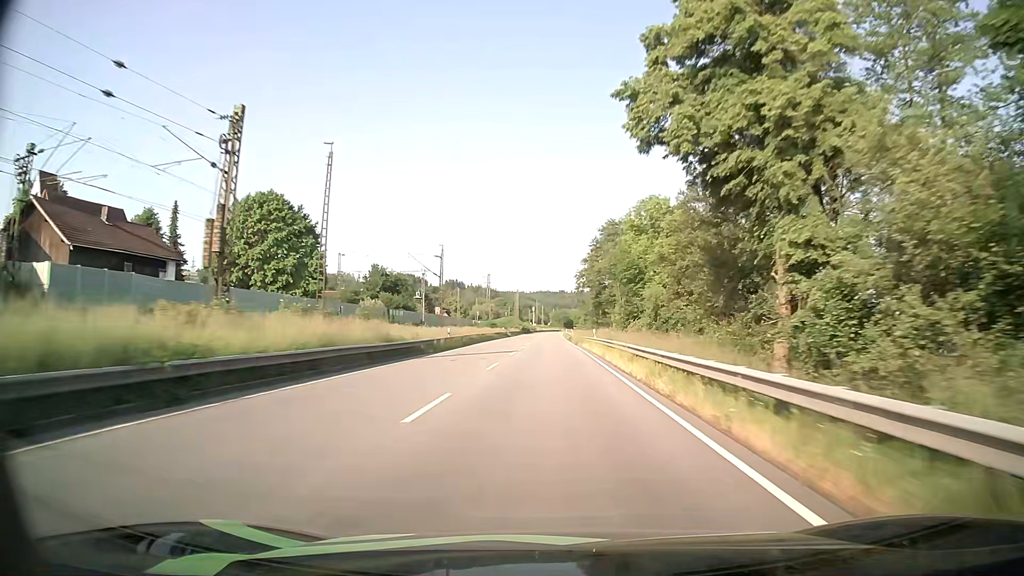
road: primary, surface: asphalt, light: Day
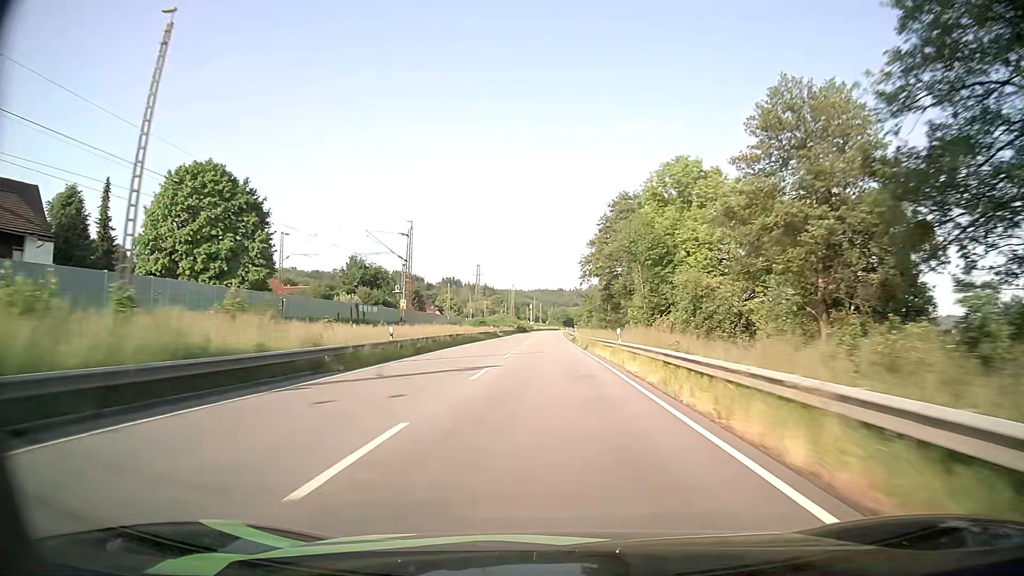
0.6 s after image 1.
(0.0, +16.5) m; 0°
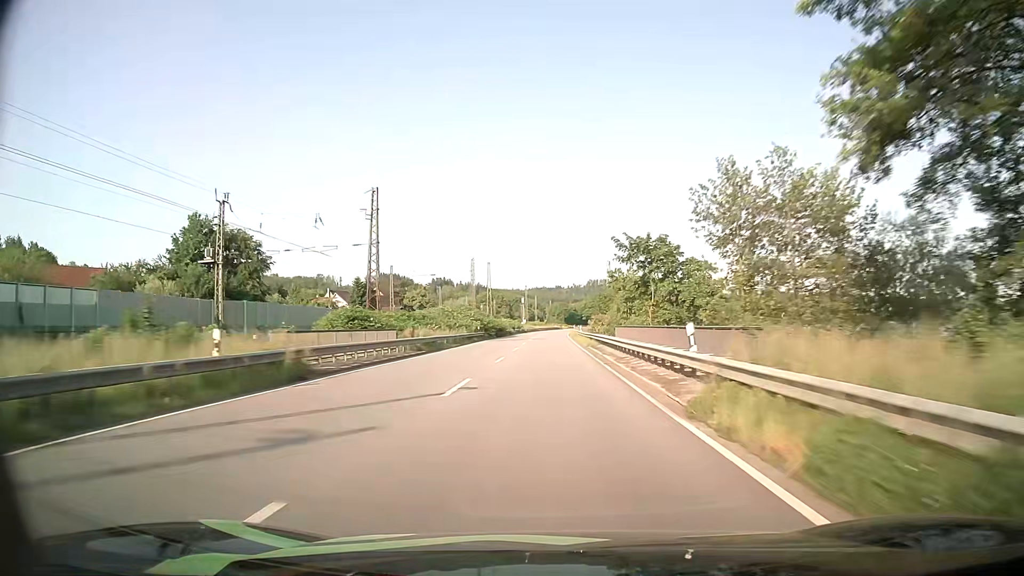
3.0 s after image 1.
(+0.5, +64.4) m; 0°
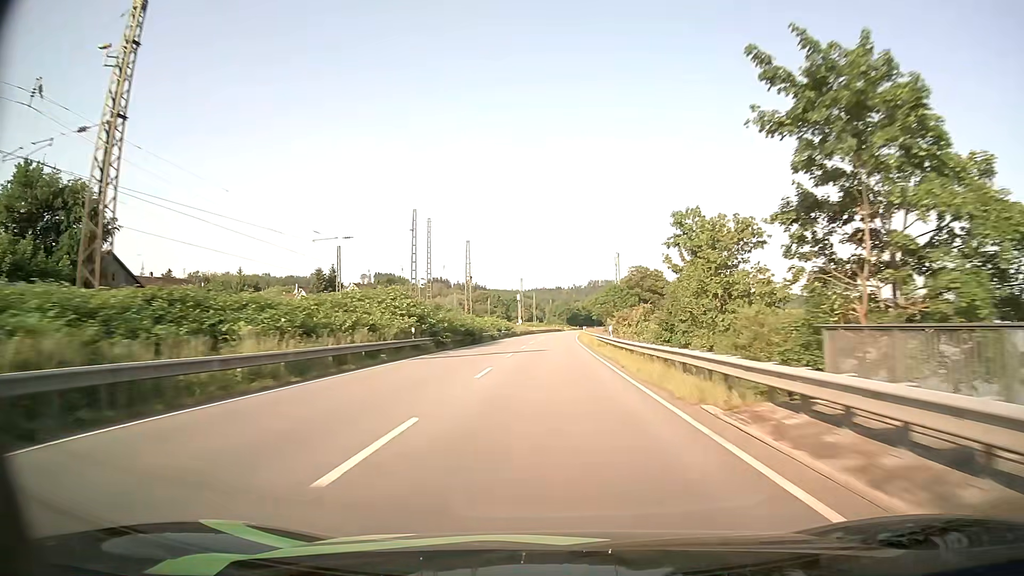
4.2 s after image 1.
(0.0, +31.4) m; 0°
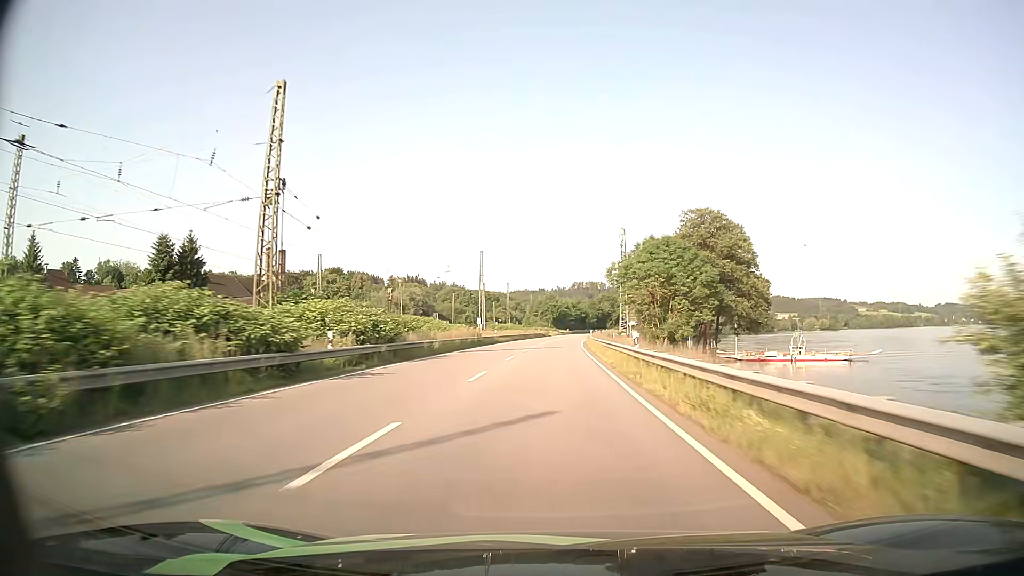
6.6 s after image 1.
(+0.8, +60.2) m; +1°
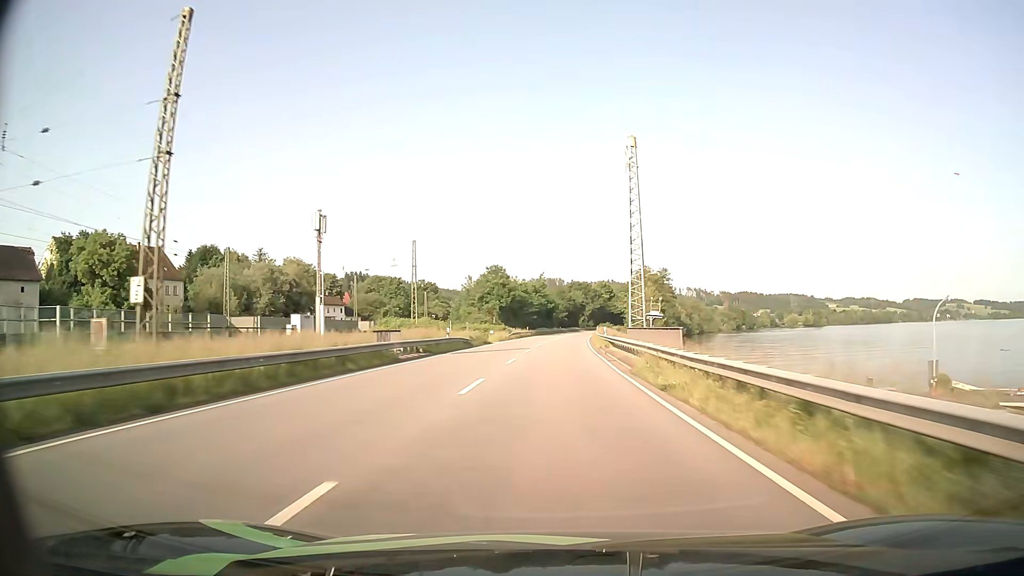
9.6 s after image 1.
(+1.6, +76.1) m; +4°
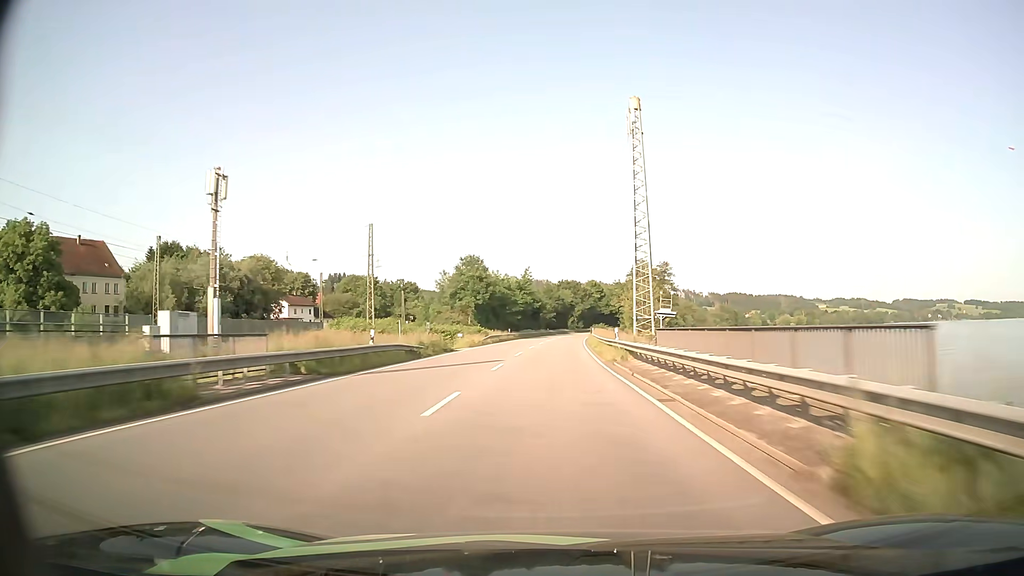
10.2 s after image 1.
(+0.1, +15.4) m; +1°
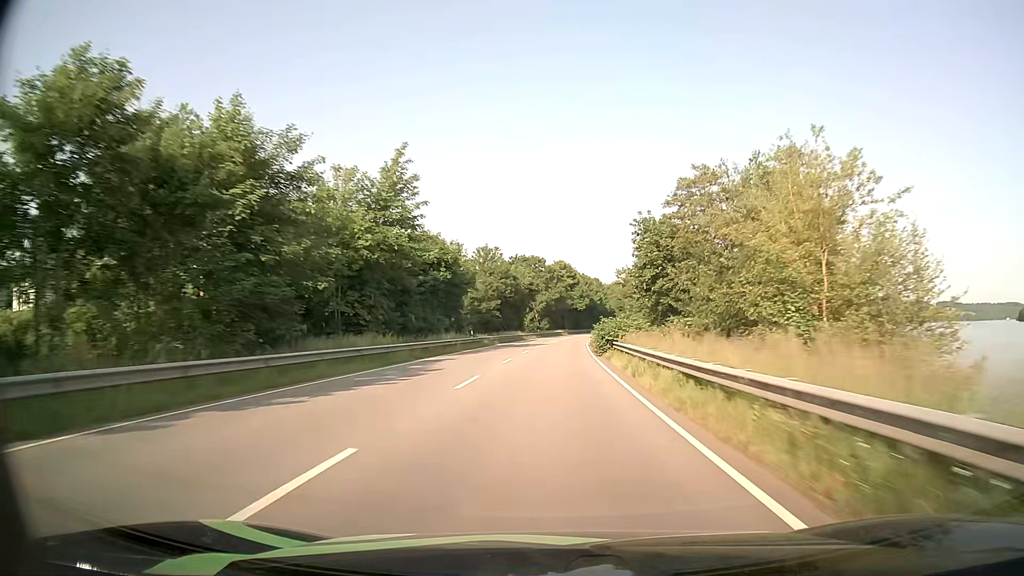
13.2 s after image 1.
(+2.4, +79.5) m; +3°
(0, +10) (0, +20) (0, +30) (+1, +40) (+1, +50) (+2, +60) (+2, +70) (+3, +80) (+4, +90) (+5, +100) m
